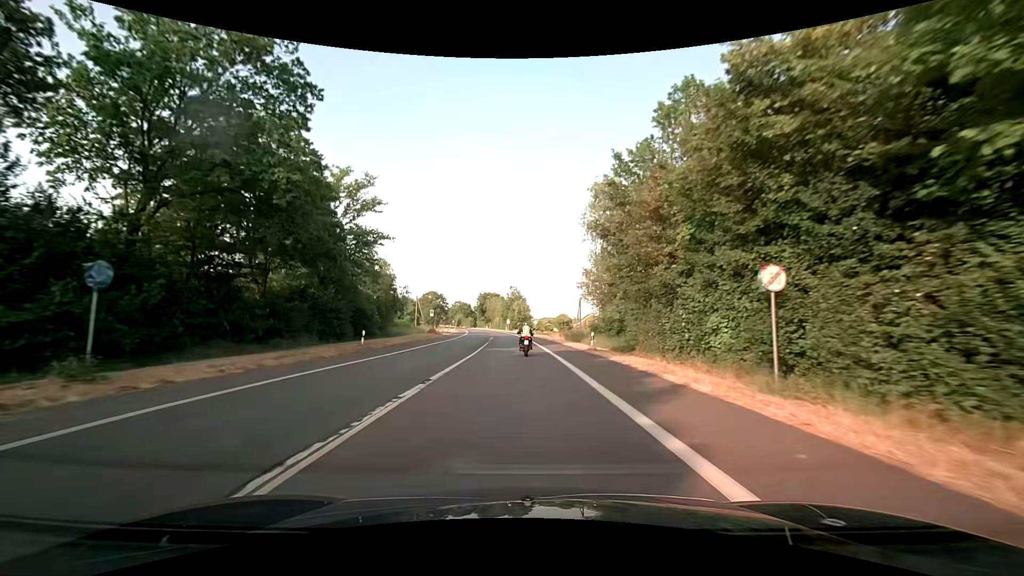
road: secondary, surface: asphalt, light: Day
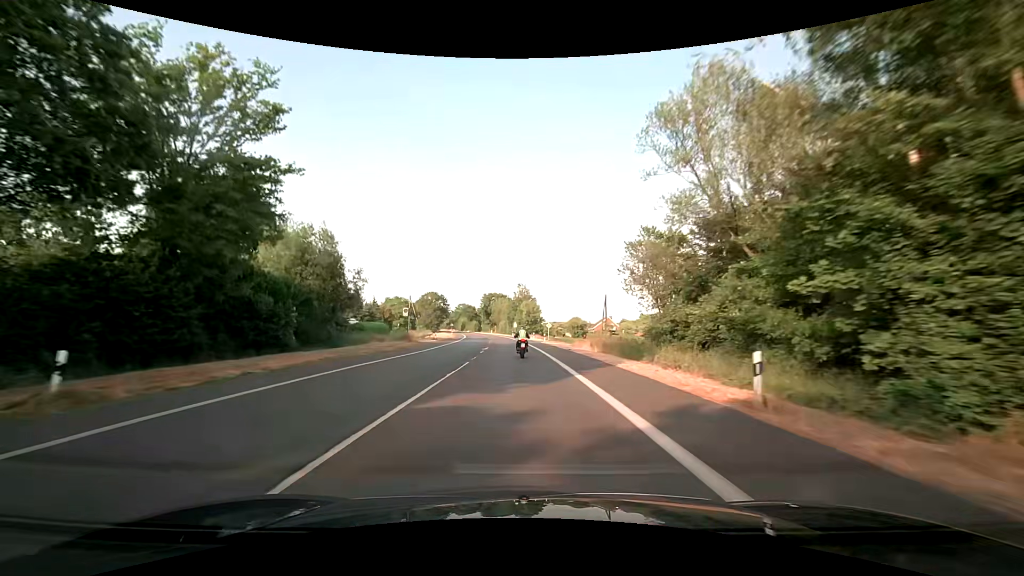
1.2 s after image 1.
(-0.1, +20.4) m; -1°
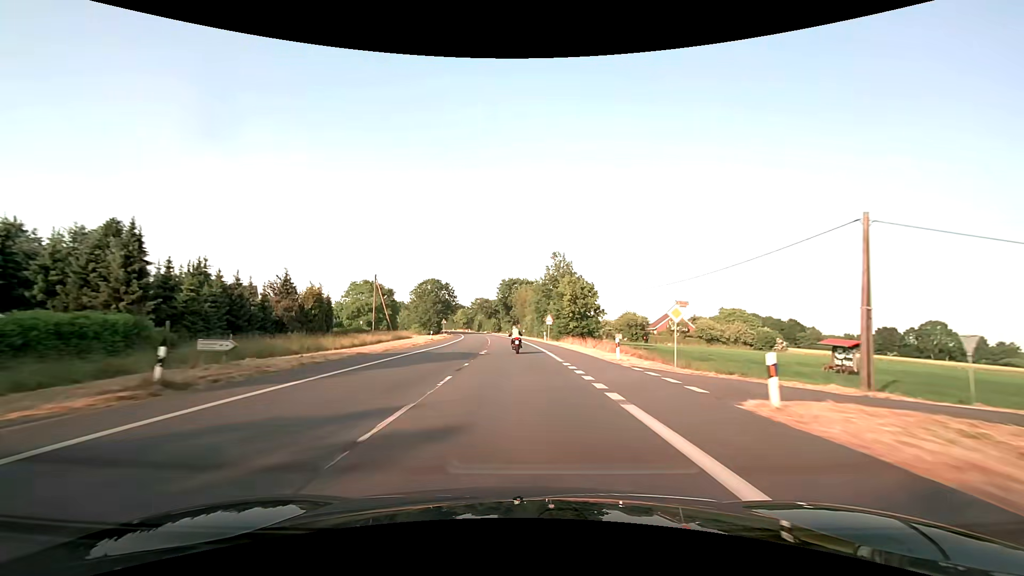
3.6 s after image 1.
(-1.3, +52.3) m; -3°
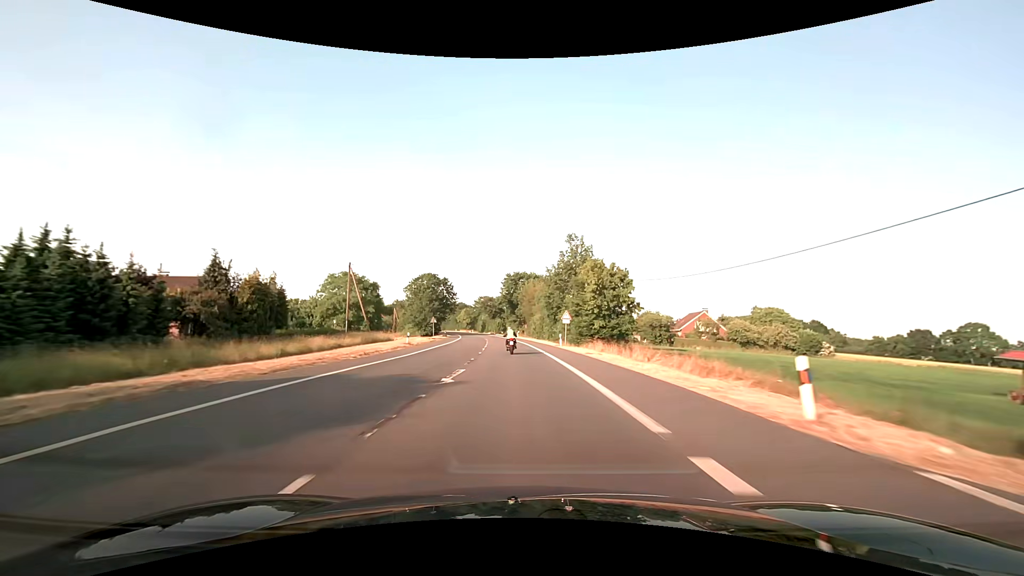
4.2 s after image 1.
(-0.1, +15.2) m; -1°
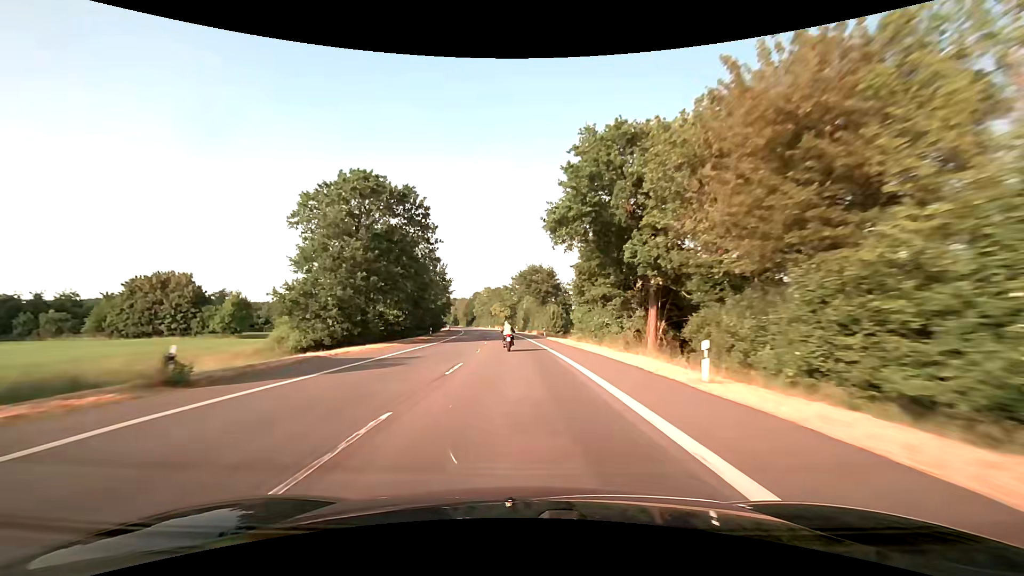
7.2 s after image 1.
(-4.0, +81.2) m; -6°
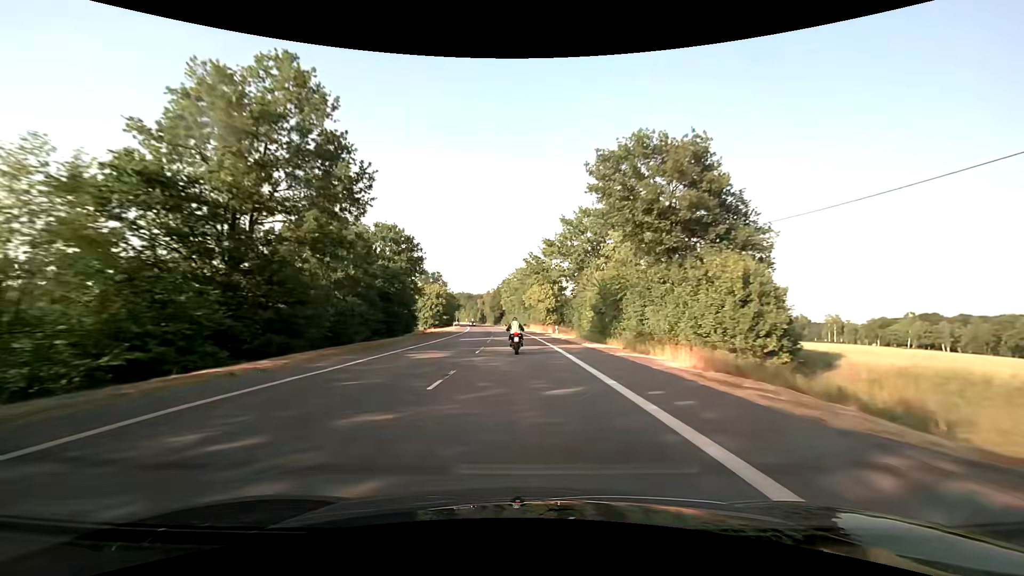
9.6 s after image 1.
(-2.7, +63.5) m; -5°
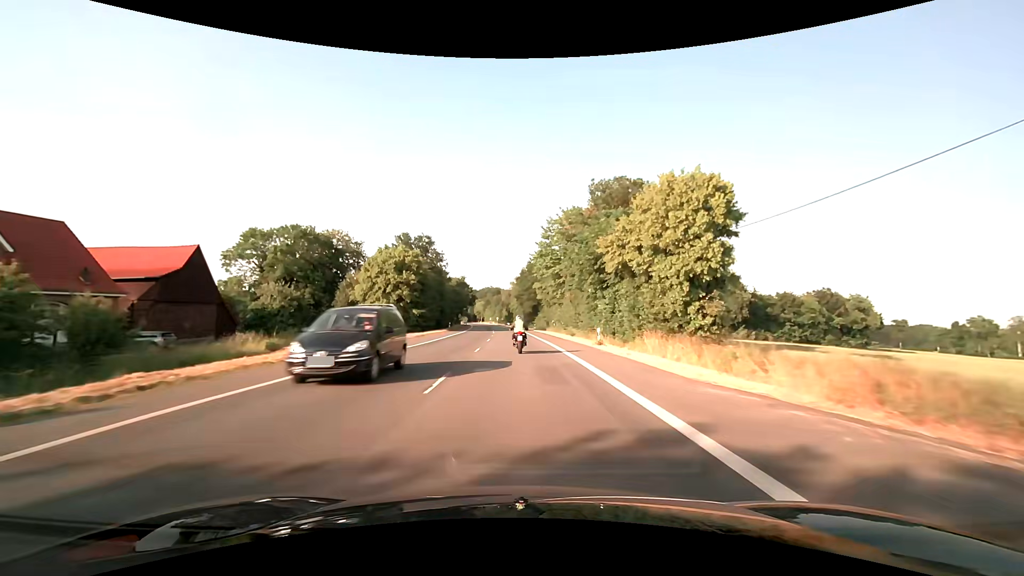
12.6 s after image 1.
(-2.6, +71.8) m; -4°
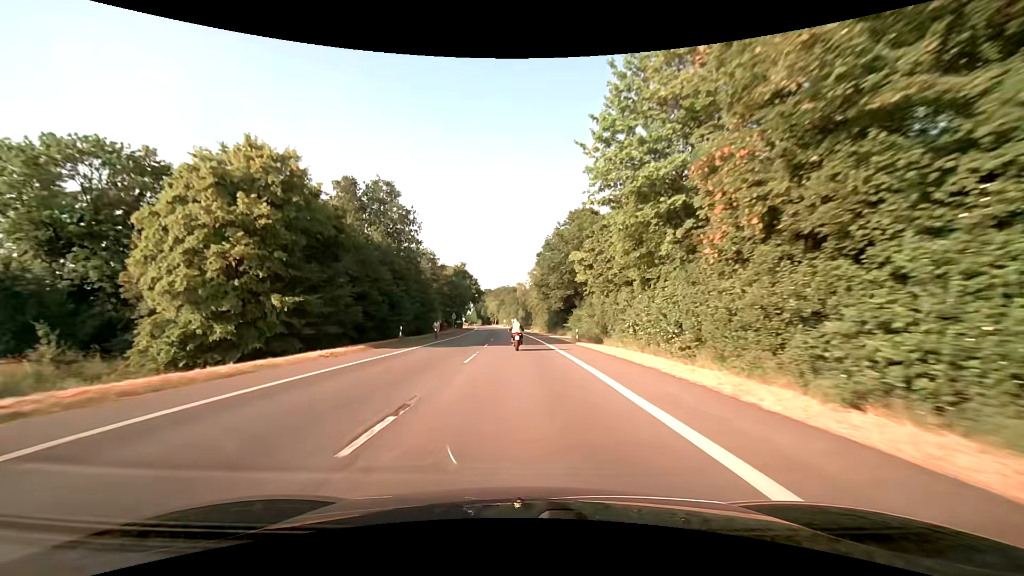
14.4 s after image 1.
(-0.7, +40.8) m; -2°
(0, +10) (0, +20) (0, +30) (-1, +40) (-1, +50) (-2, +60) (-2, +70) (-3, +80) (-3, +90) (-4, +100) m
